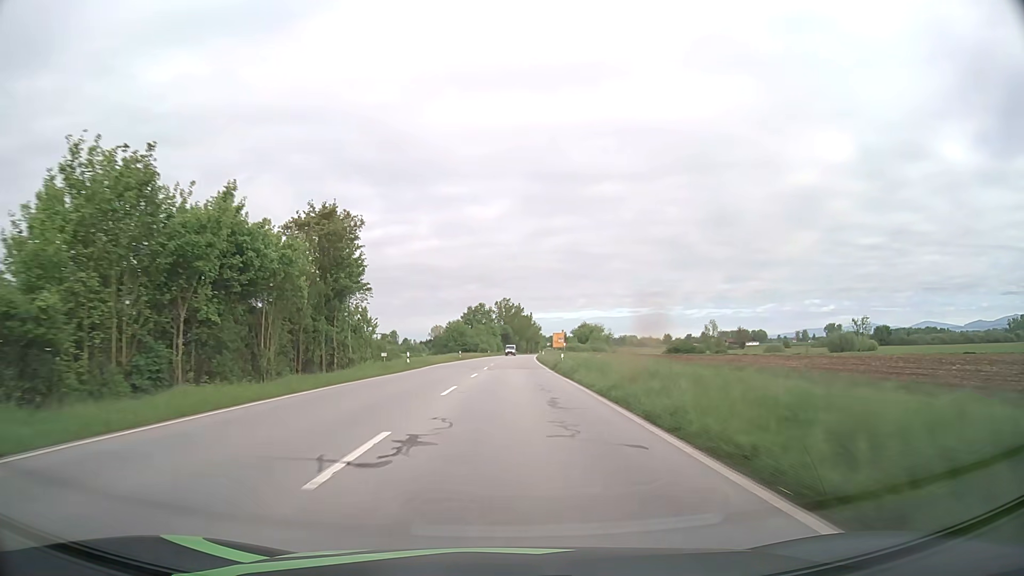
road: primary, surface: asphalt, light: Day
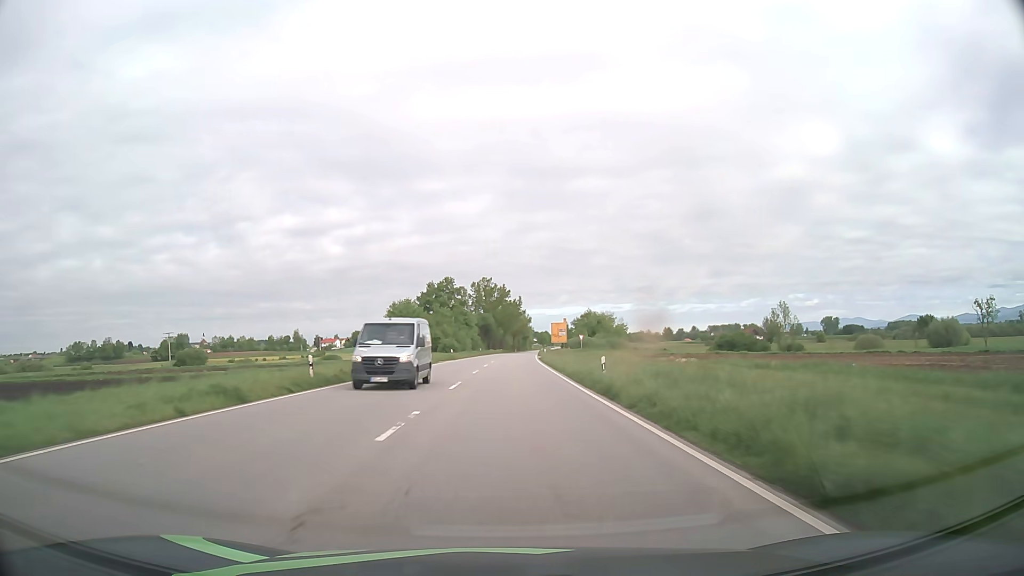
(+0.4, +58.3) m; +1°
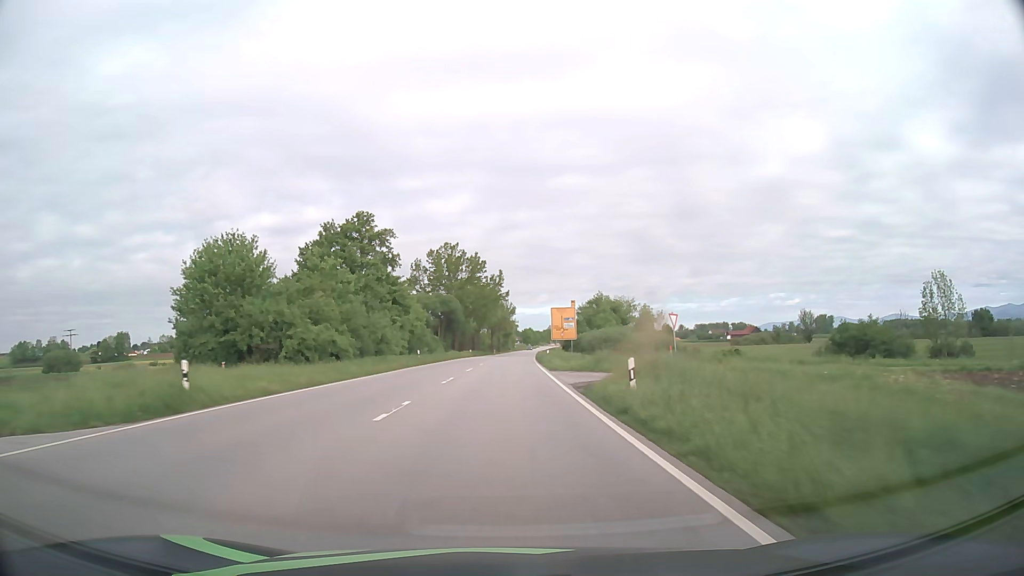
(+1.0, +57.5) m; +2°
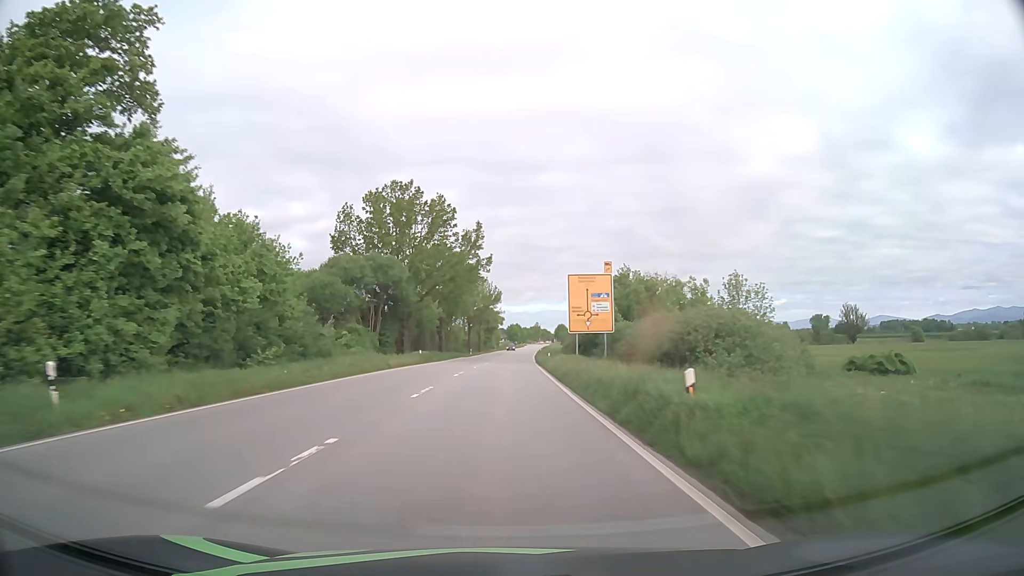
(+0.3, +42.6) m; +1°
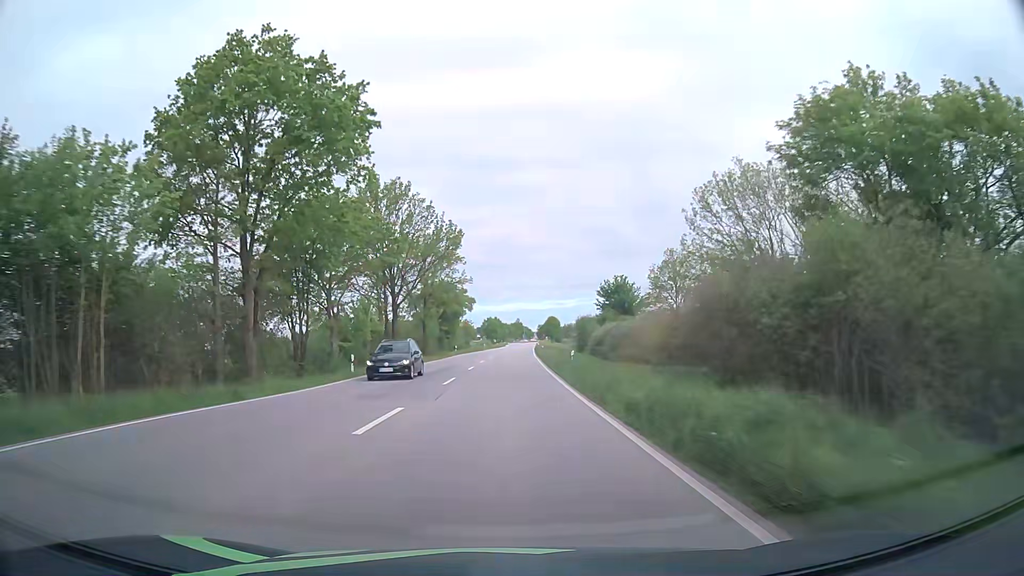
(+1.1, +67.1) m; +2°
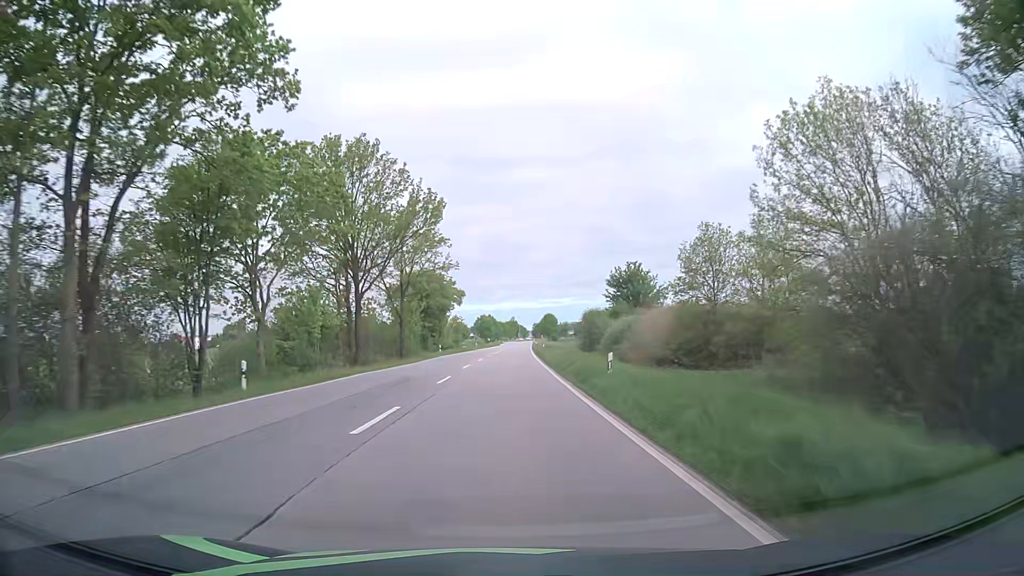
(+0.1, +12.8) m; +1°
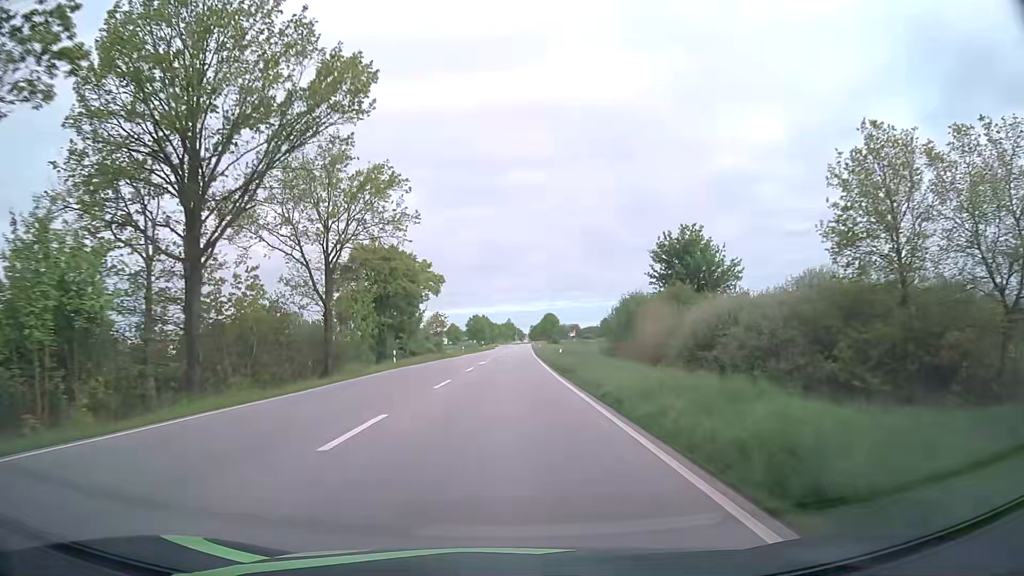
(+0.1, +24.9) m; 0°
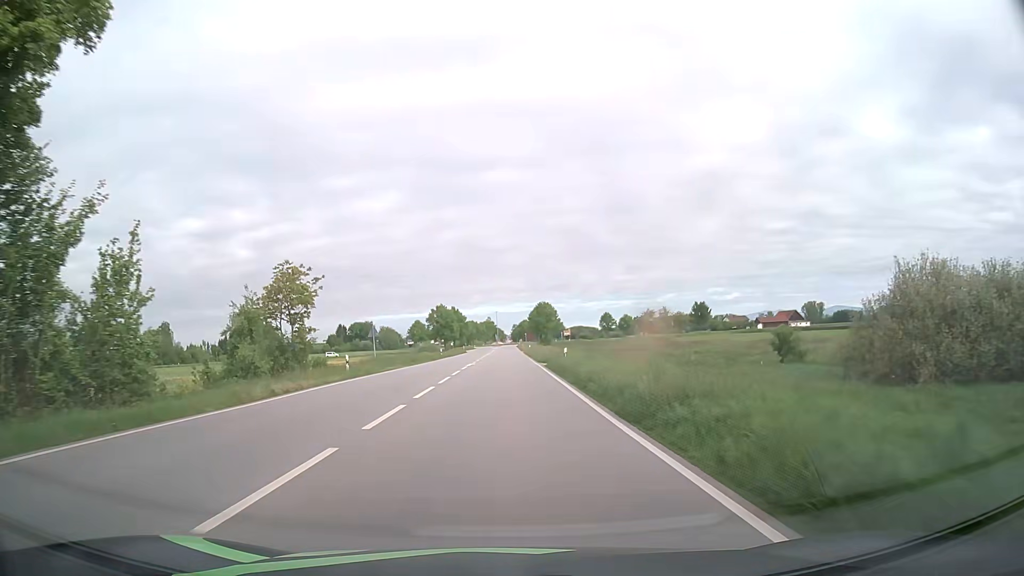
(+0.6, +58.1) m; +2°
(0, +10) (0, +20) (0, +30) (0, +40) (0, +50) (0, +60) (0, +70) (0, +80) (0, +90) (0, +100) m
